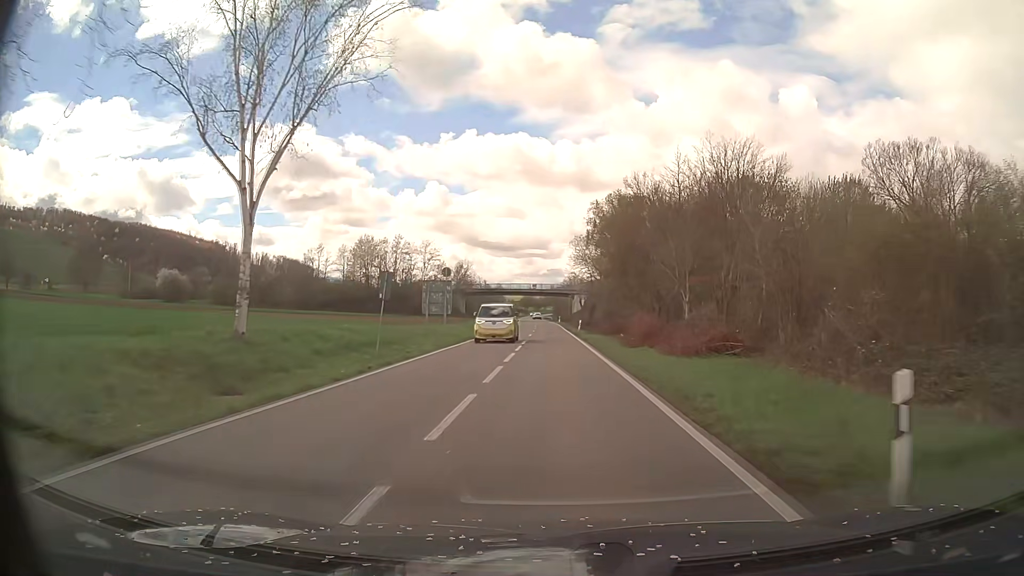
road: primary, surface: asphalt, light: Day
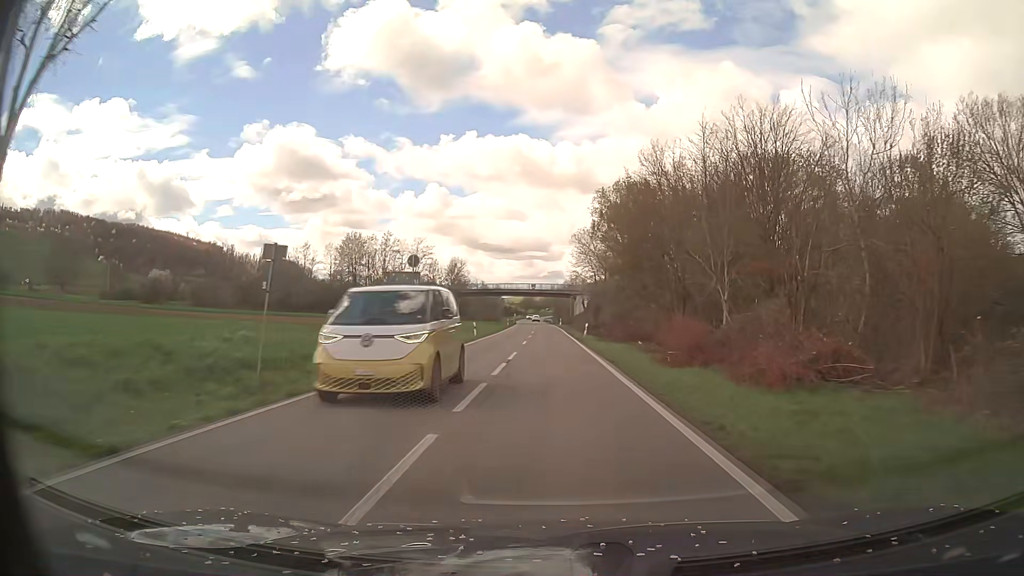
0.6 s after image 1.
(0.0, +9.8) m; 0°
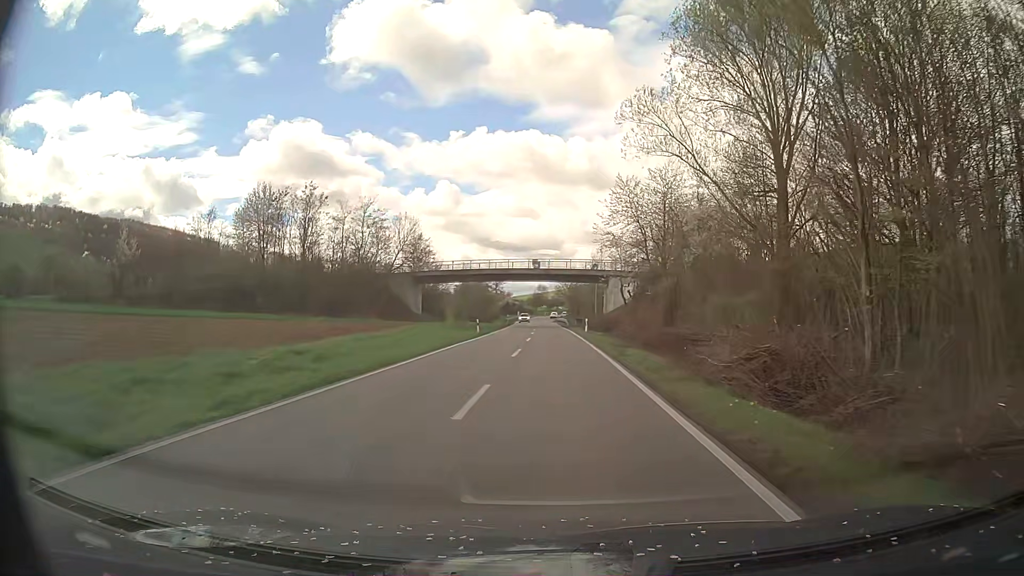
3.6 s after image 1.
(-0.2, +49.4) m; -1°
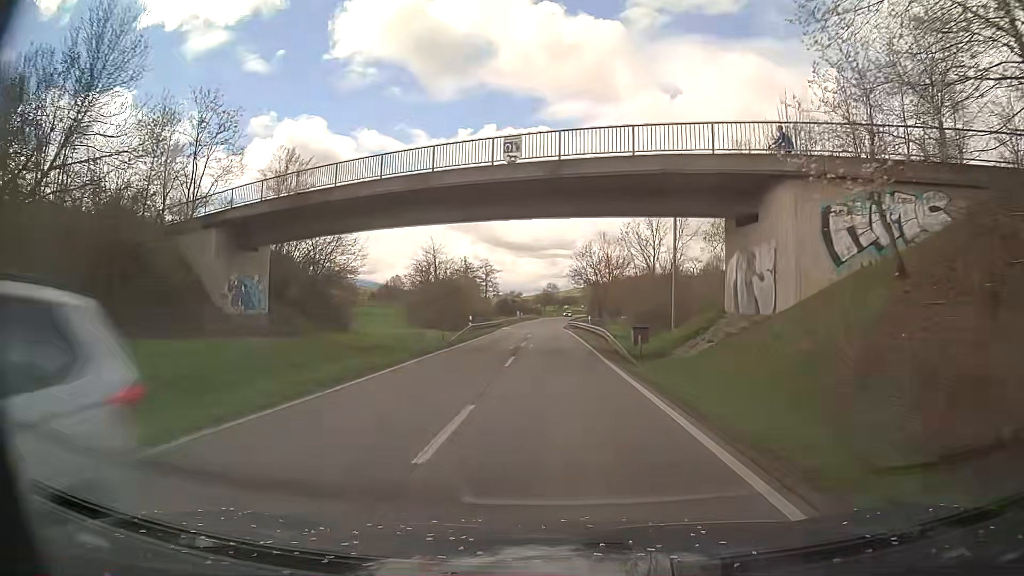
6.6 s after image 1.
(-0.5, +50.8) m; -1°
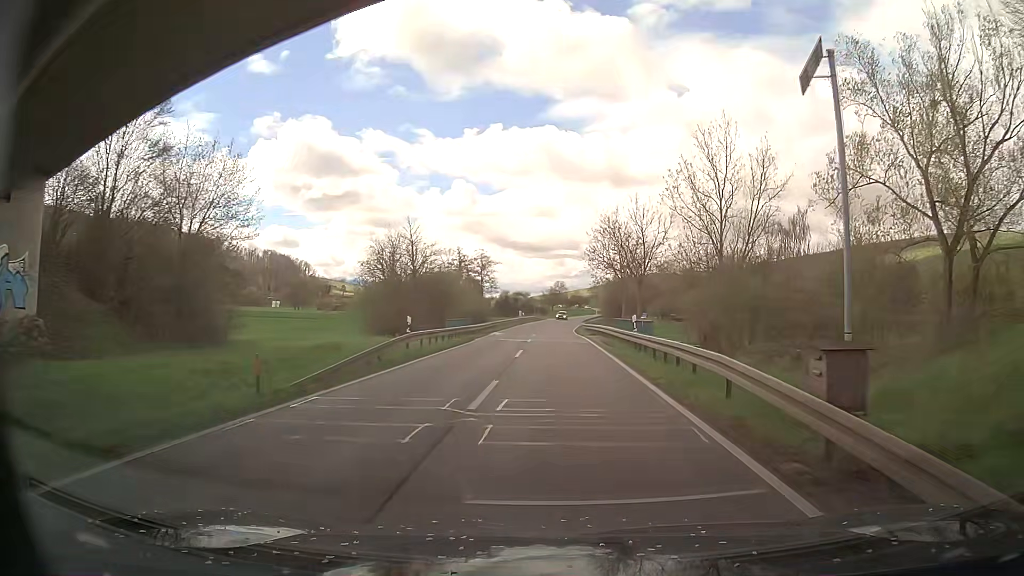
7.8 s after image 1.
(-0.1, +20.7) m; -1°
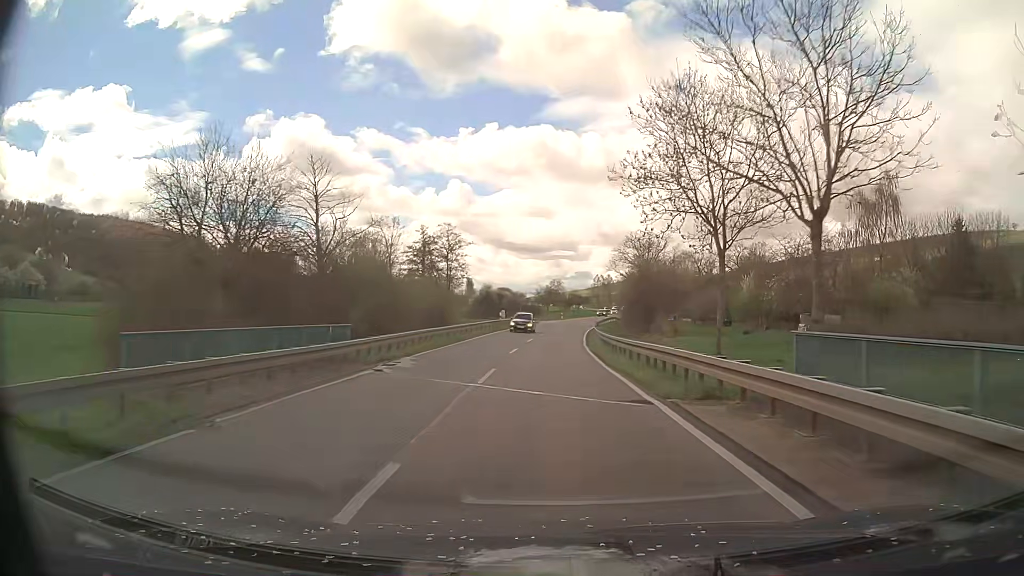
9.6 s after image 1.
(+0.5, +31.5) m; +1°
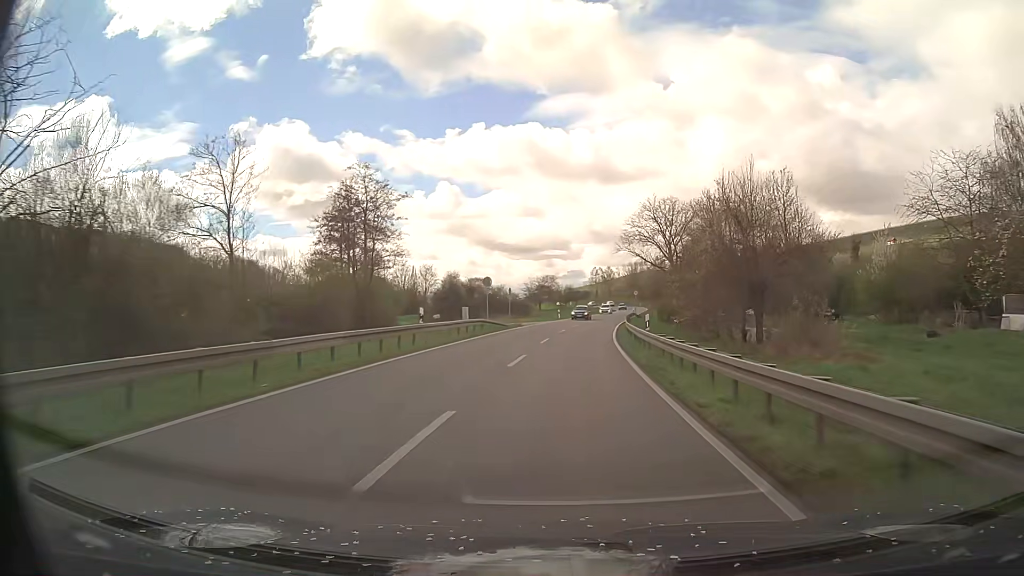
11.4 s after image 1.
(0.0, +32.1) m; 0°
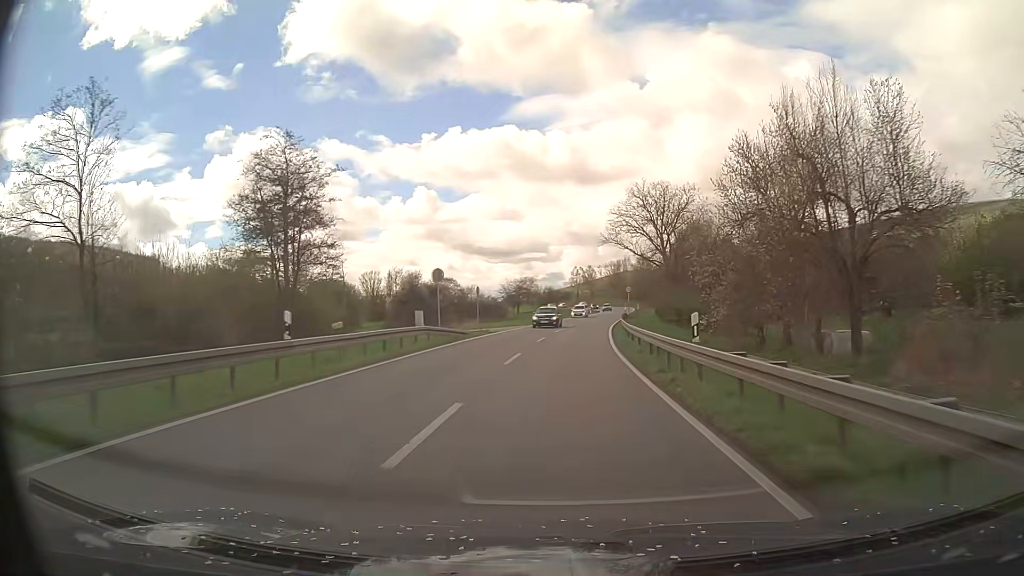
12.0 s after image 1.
(+0.2, +10.7) m; +2°
(0, +10) (+1, +20) (+1, +30) (+2, +40) (+3, +50) (+4, +60) (+5, +70) (+6, +80) (+8, +90) (+9, +99) m
